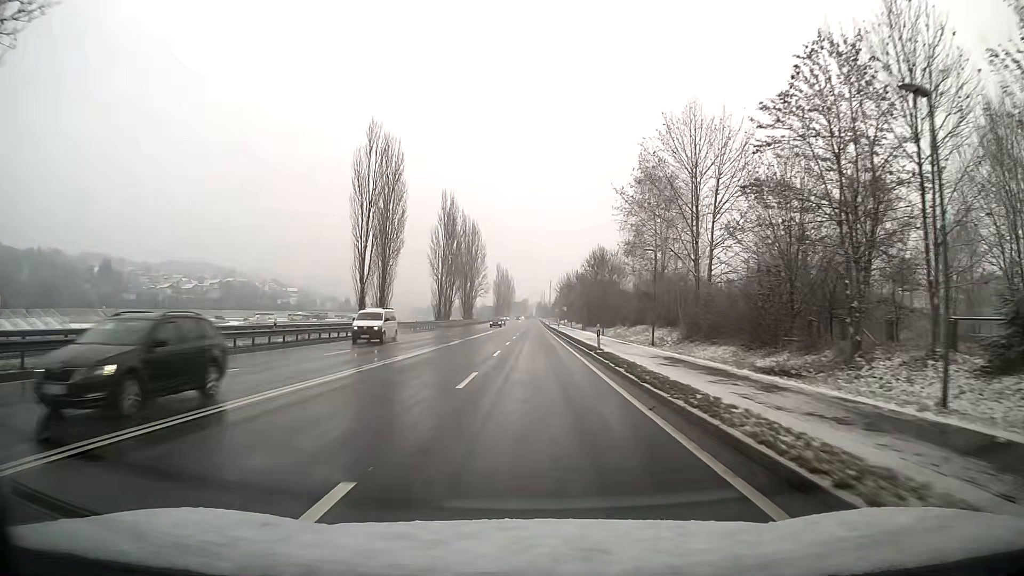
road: primary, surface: asphalt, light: Day
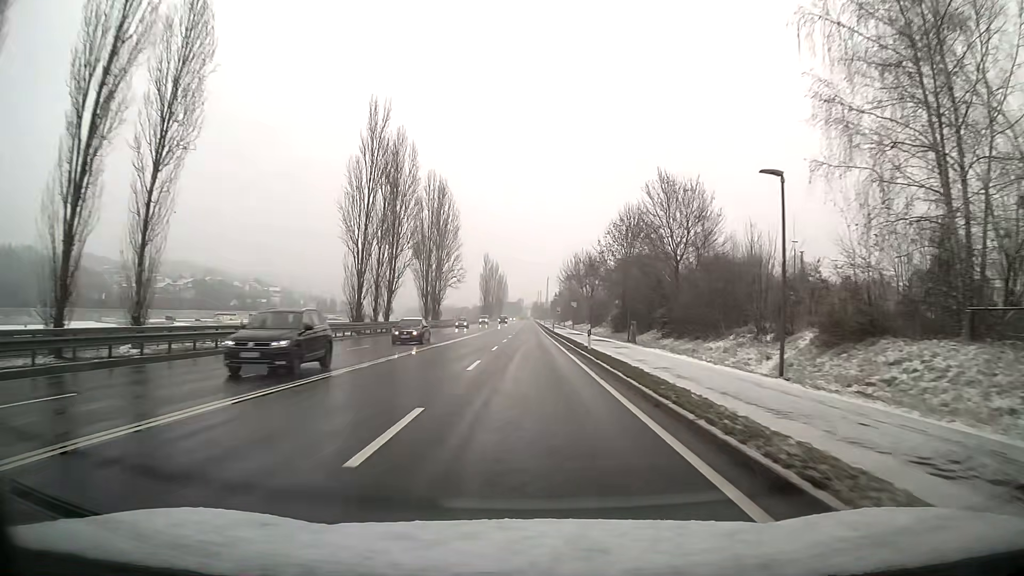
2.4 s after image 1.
(+0.2, +43.6) m; 0°
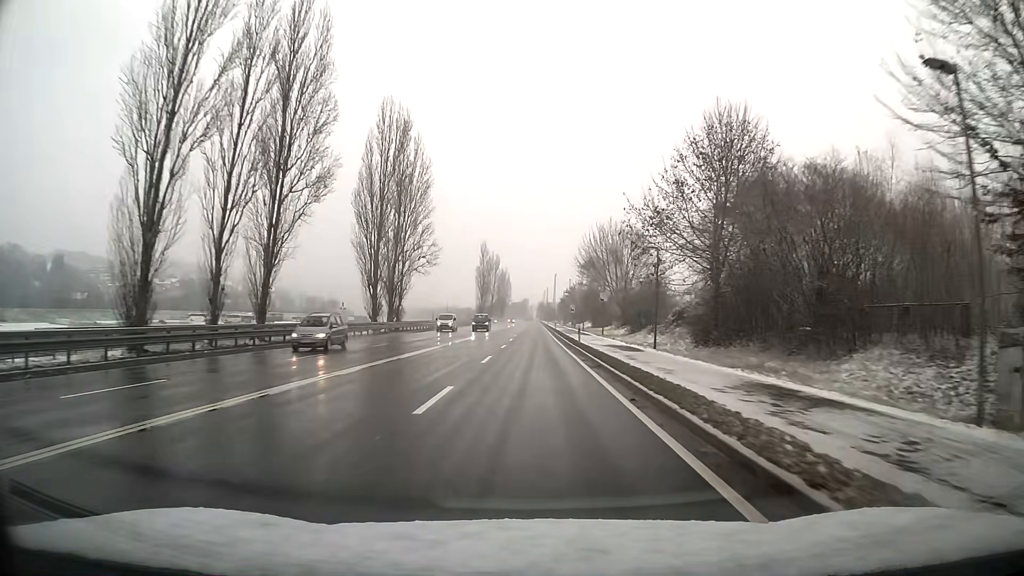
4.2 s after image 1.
(-0.1, +32.7) m; 0°
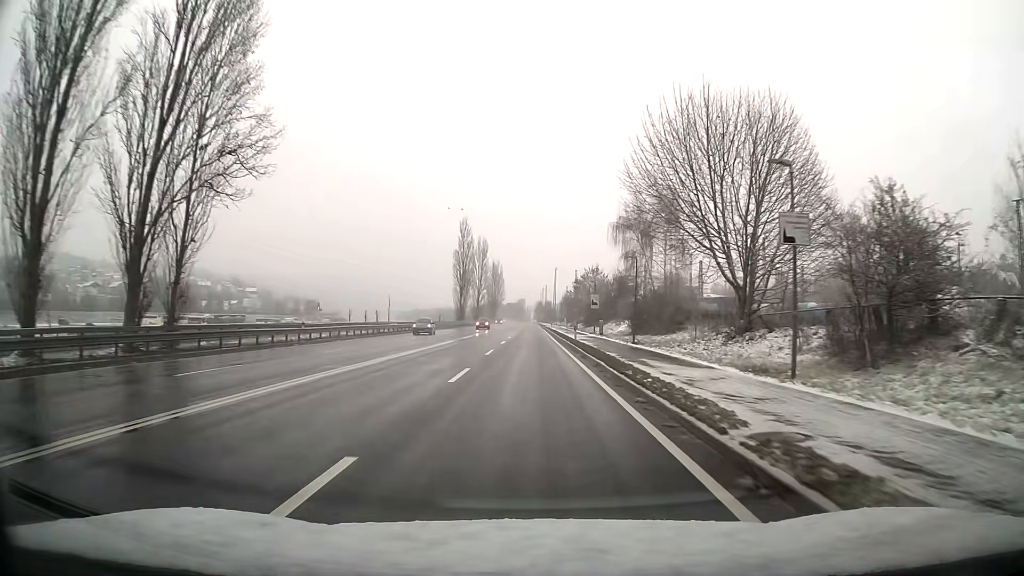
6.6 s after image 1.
(+0.1, +43.5) m; 0°
